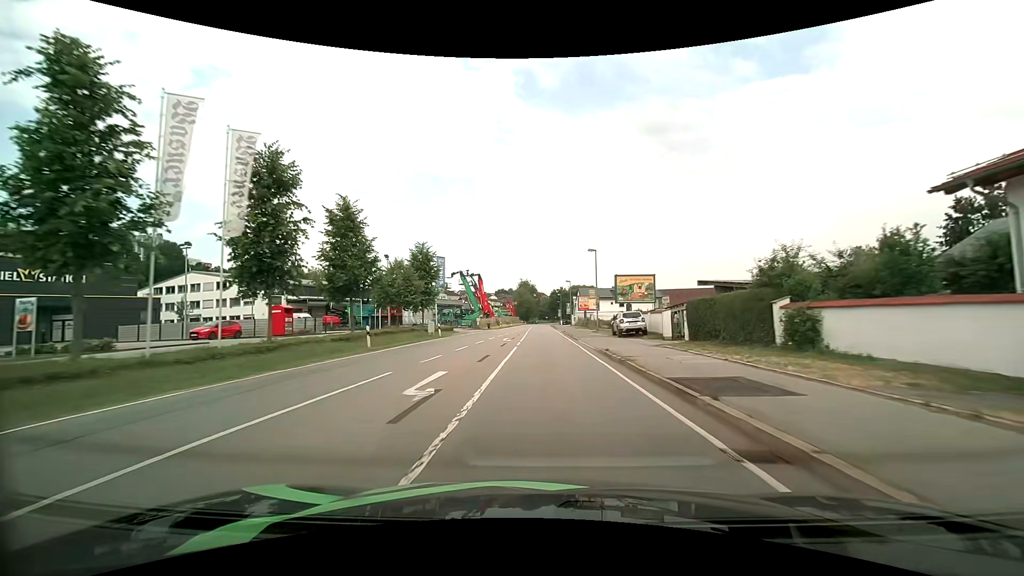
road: primary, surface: asphalt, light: Day
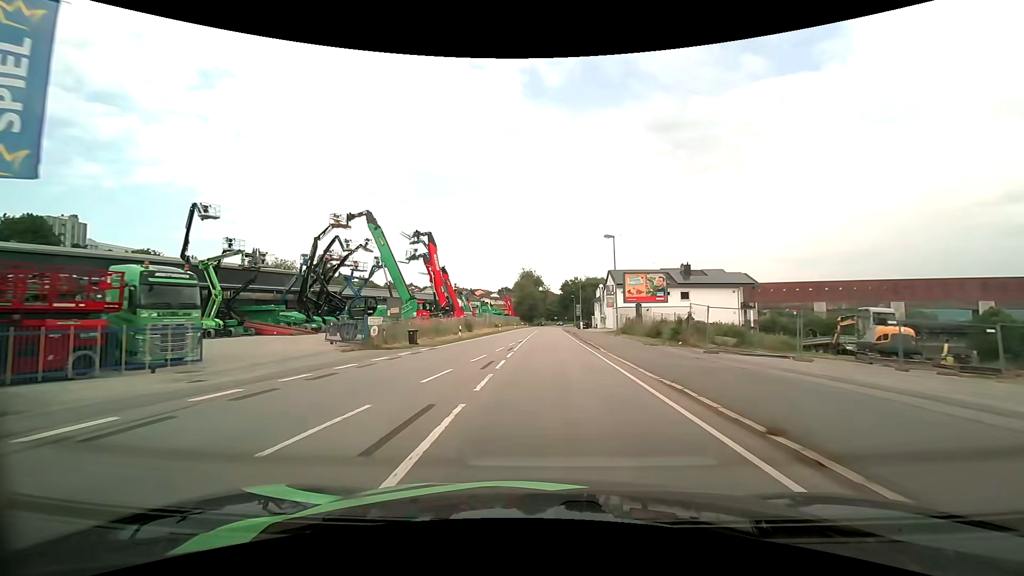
(+0.2, +46.6) m; -1°
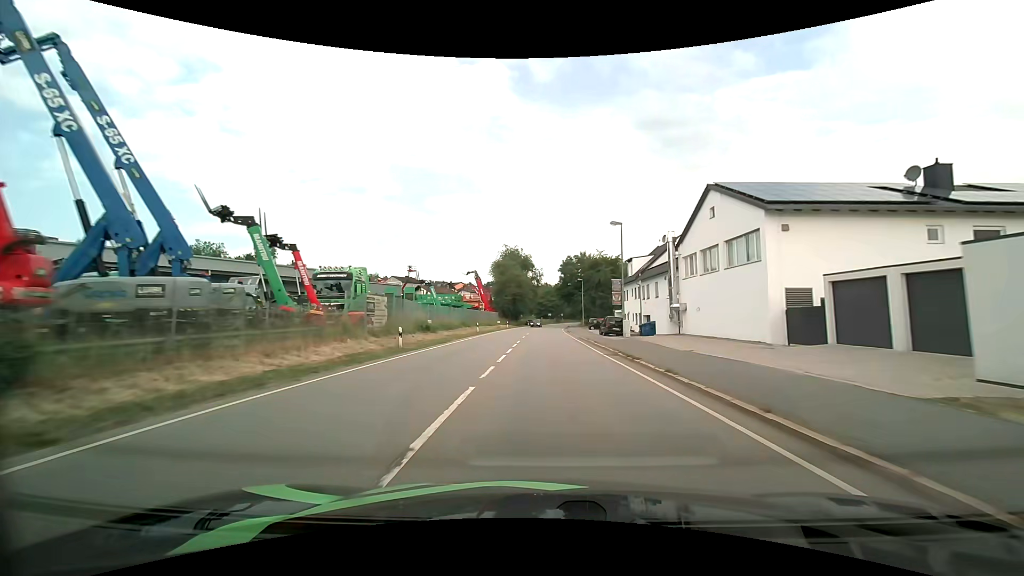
(+0.4, +47.8) m; +1°
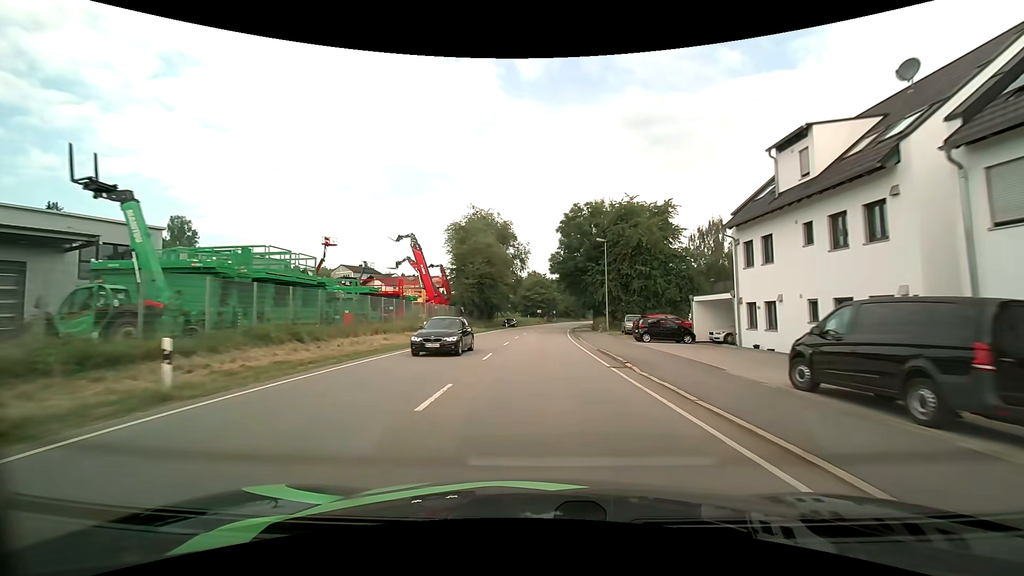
(+0.5, +40.4) m; +1°
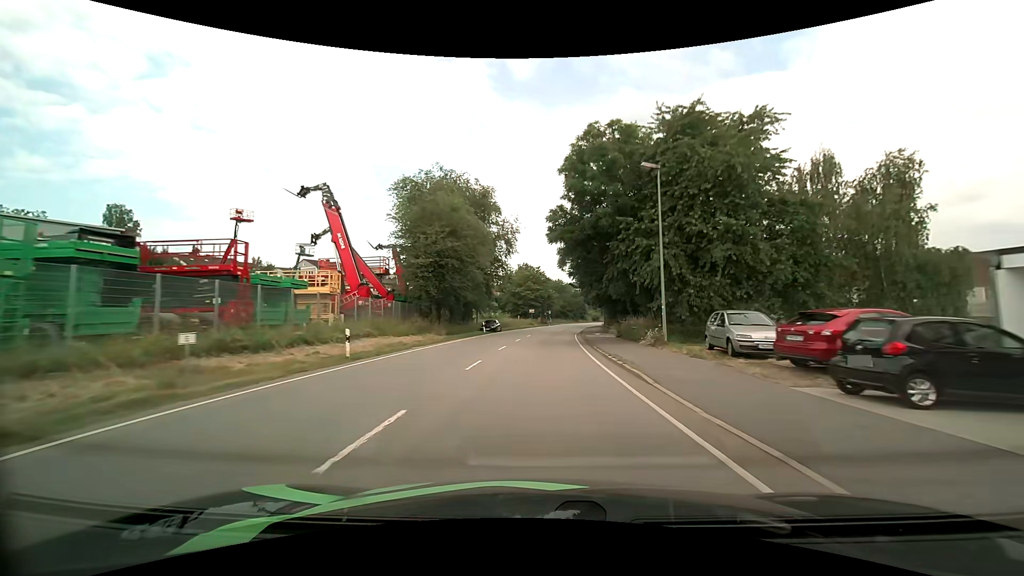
(+0.2, +21.0) m; +1°
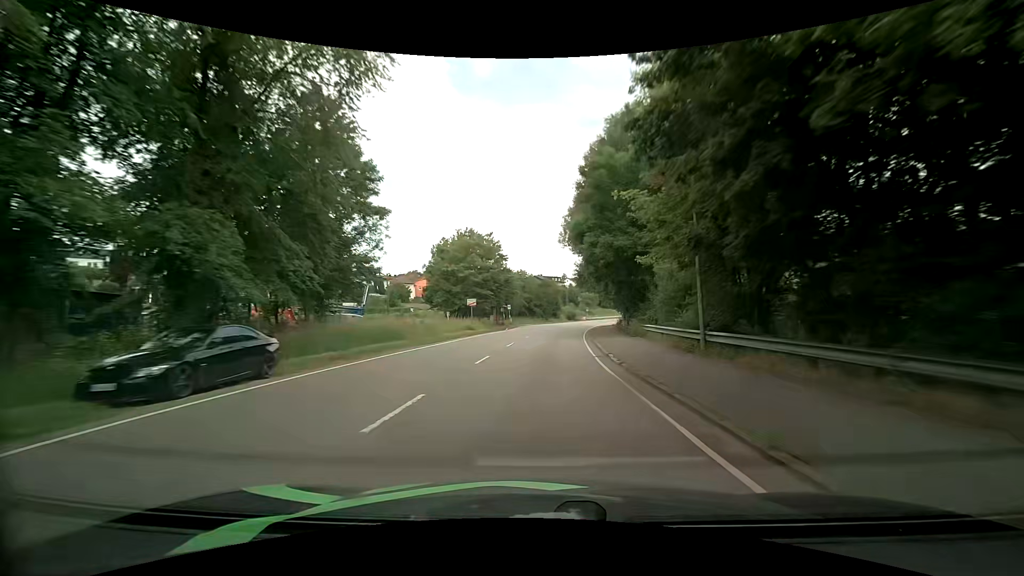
(+1.2, +43.7) m; +4°
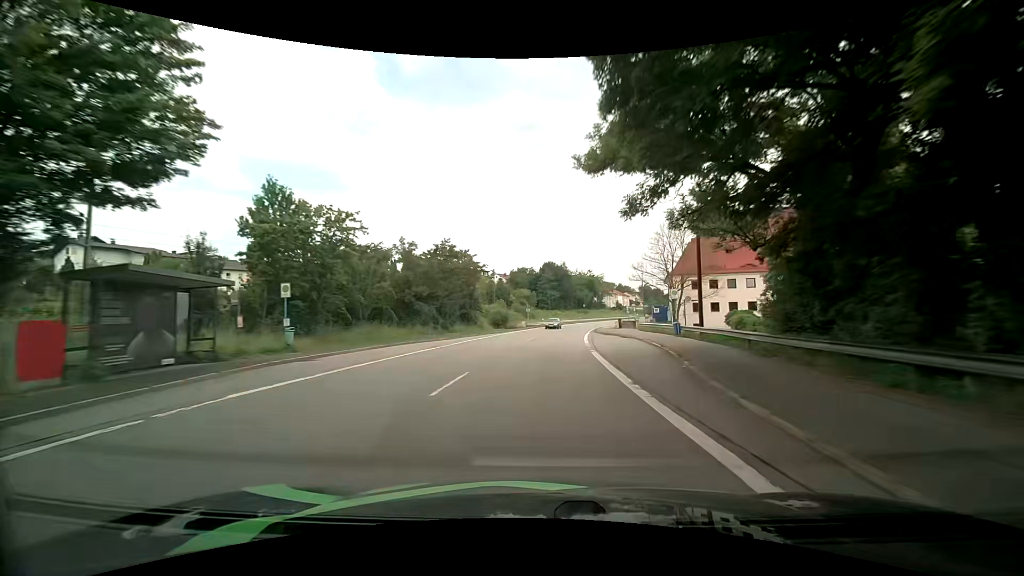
(+3.7, +56.9) m; +8°
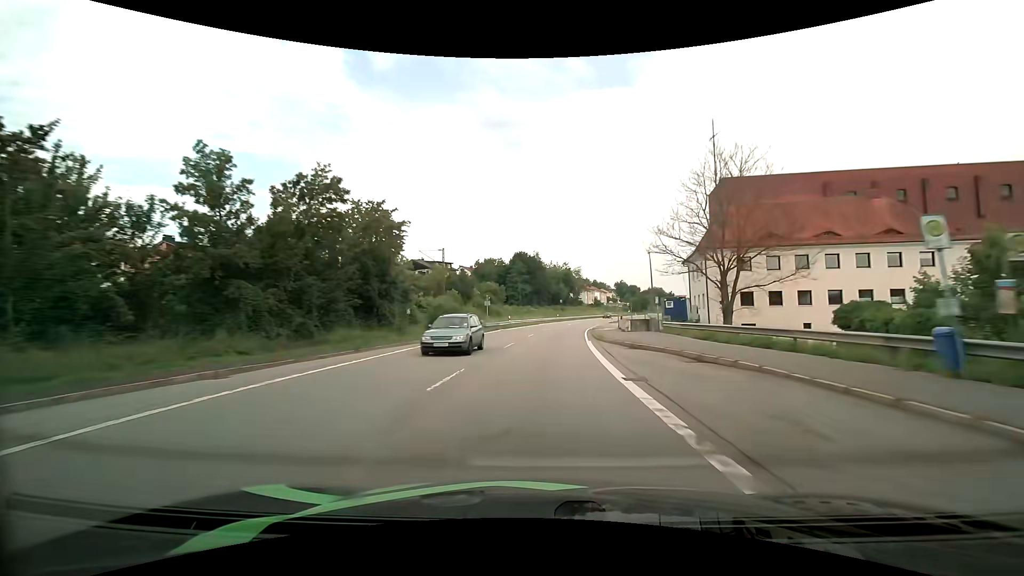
(+0.7, +23.9) m; +3°
(0, +10) (0, +20) (+1, +30) (+2, +40) (+3, +50) (+4, +60) (+6, +70) (+8, +79) (+10, +89) (+12, +99) m
